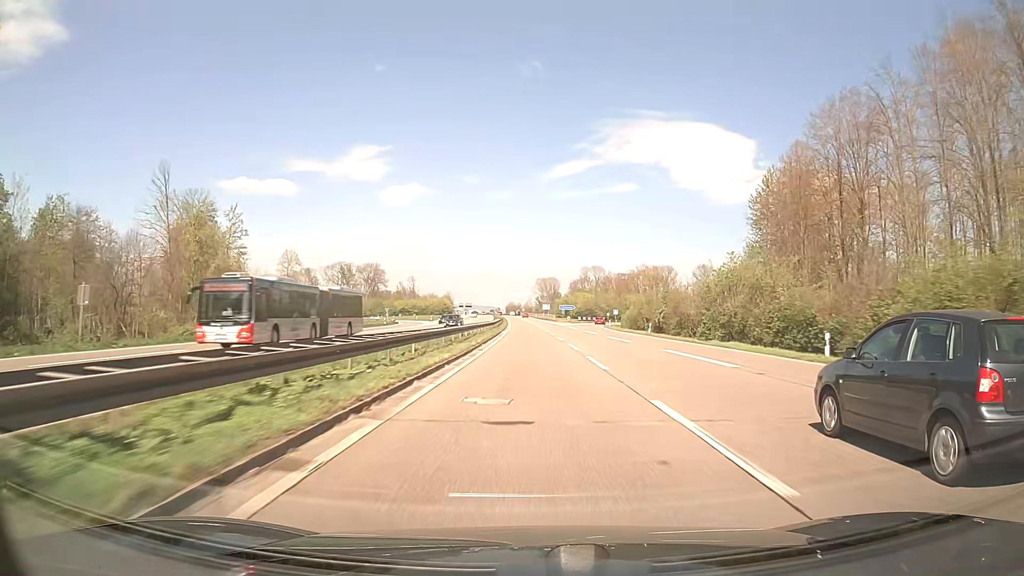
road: trunk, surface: asphalt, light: Day
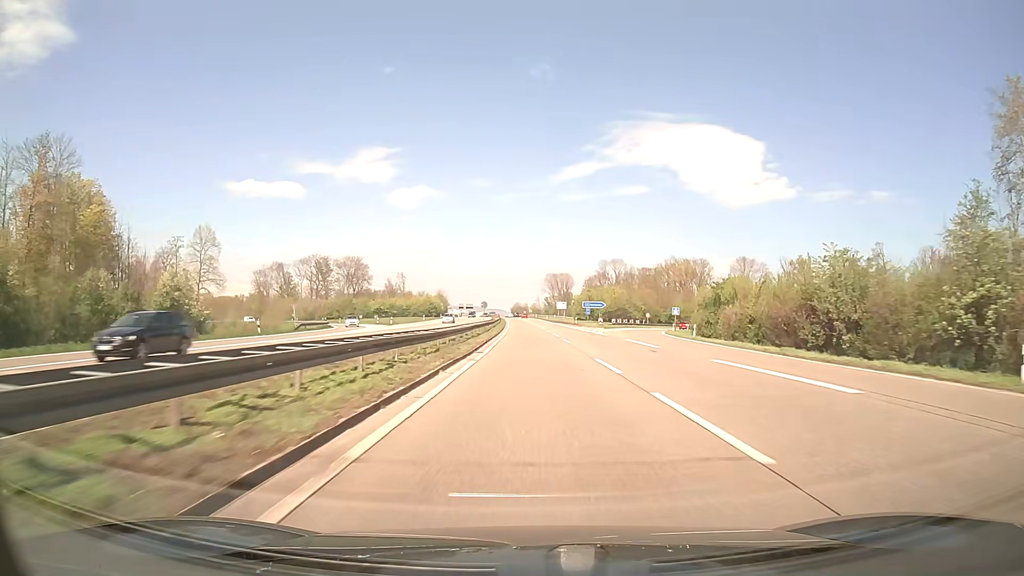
(-0.6, +47.8) m; -1°
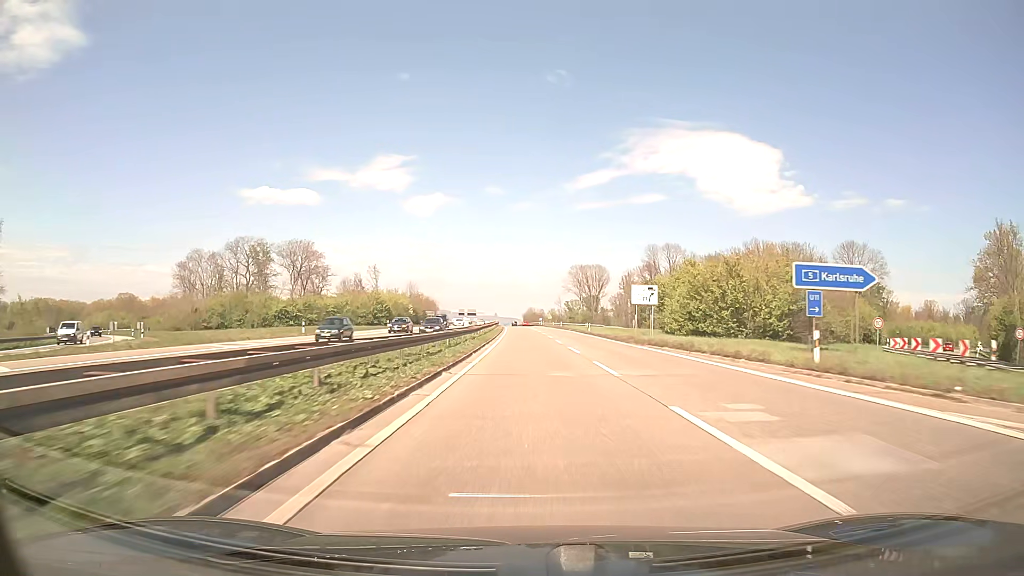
(-0.8, +79.6) m; -1°
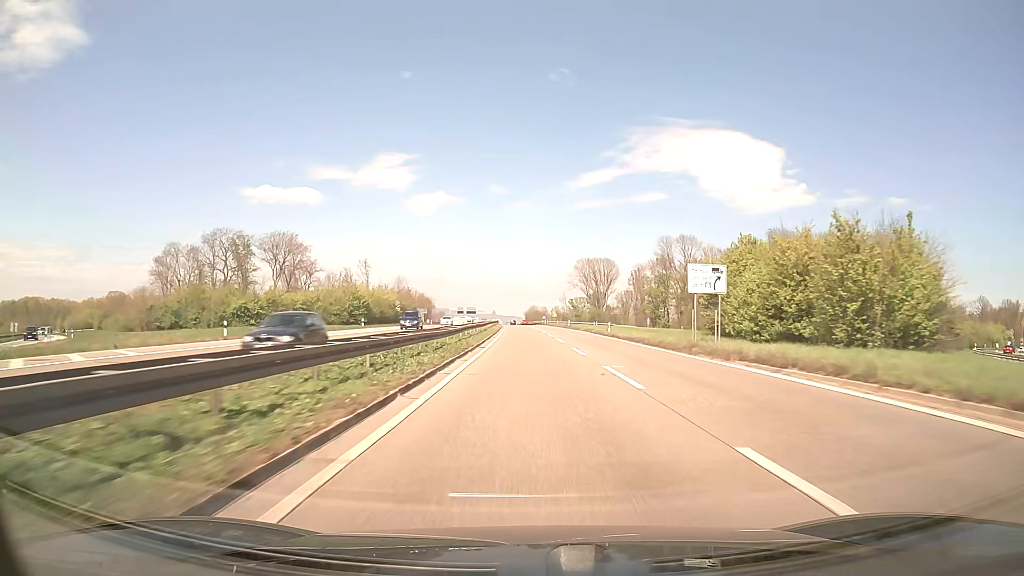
(0.0, +15.9) m; 0°
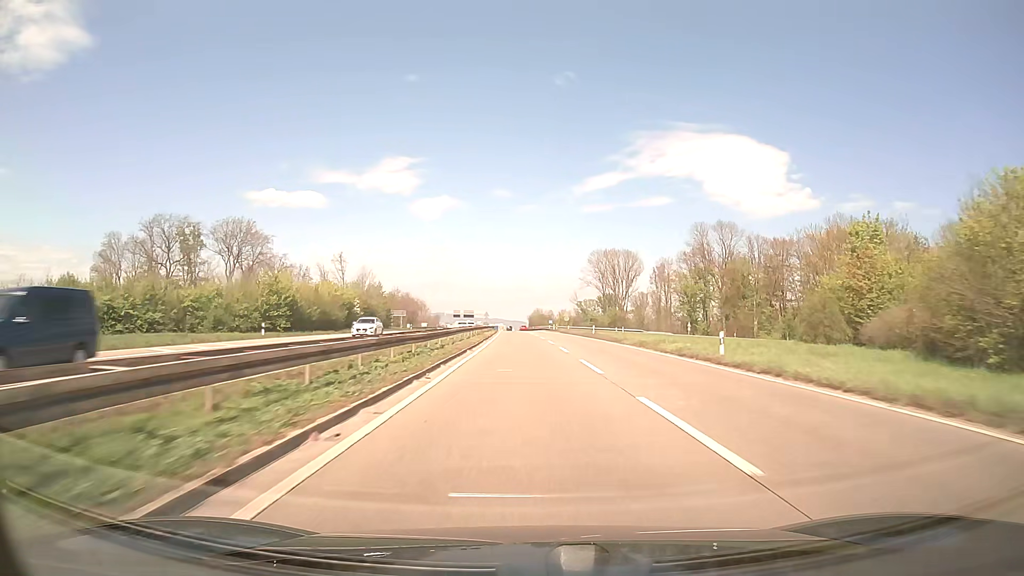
(-0.1, +31.8) m; 0°
